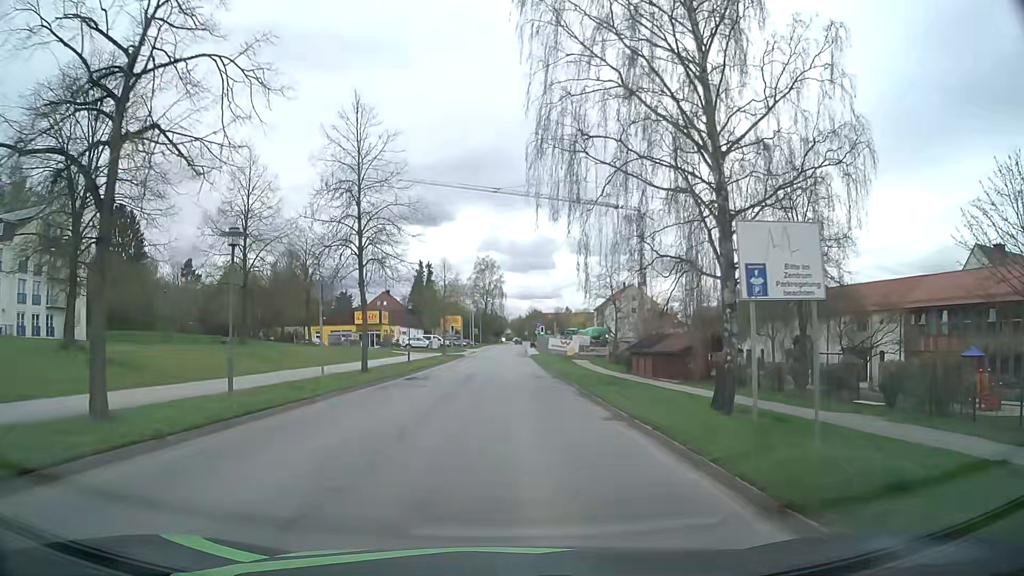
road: secondary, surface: asphalt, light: Day
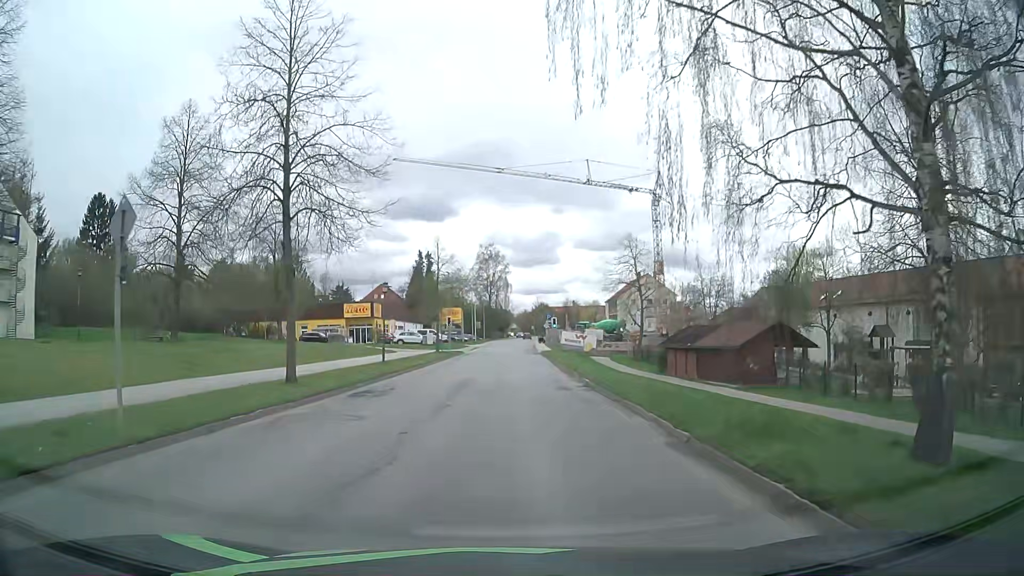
(-0.1, +10.6) m; 0°
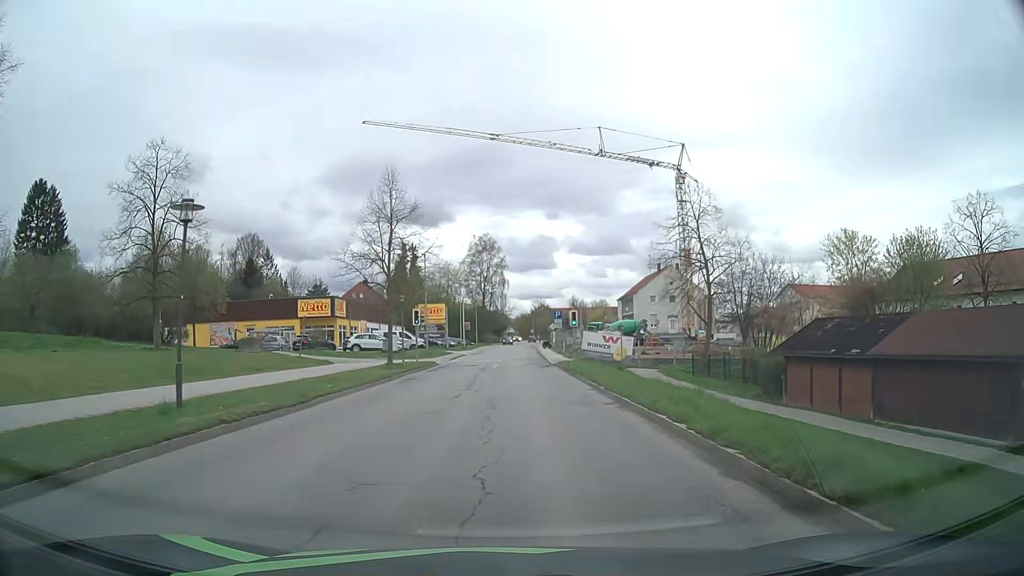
(-0.1, +20.6) m; 0°
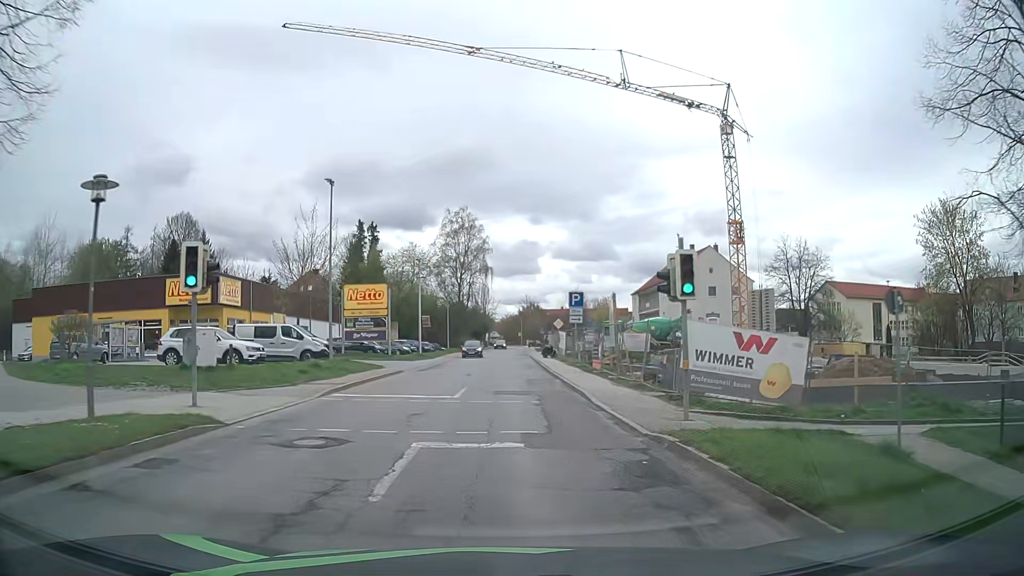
(+0.2, +29.2) m; +1°
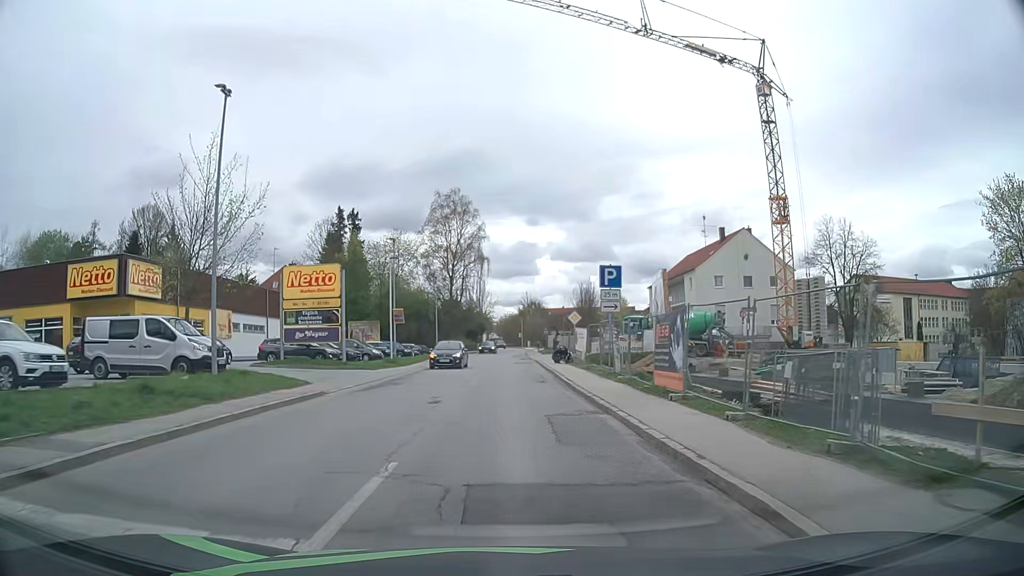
(0.0, +13.0) m; 0°
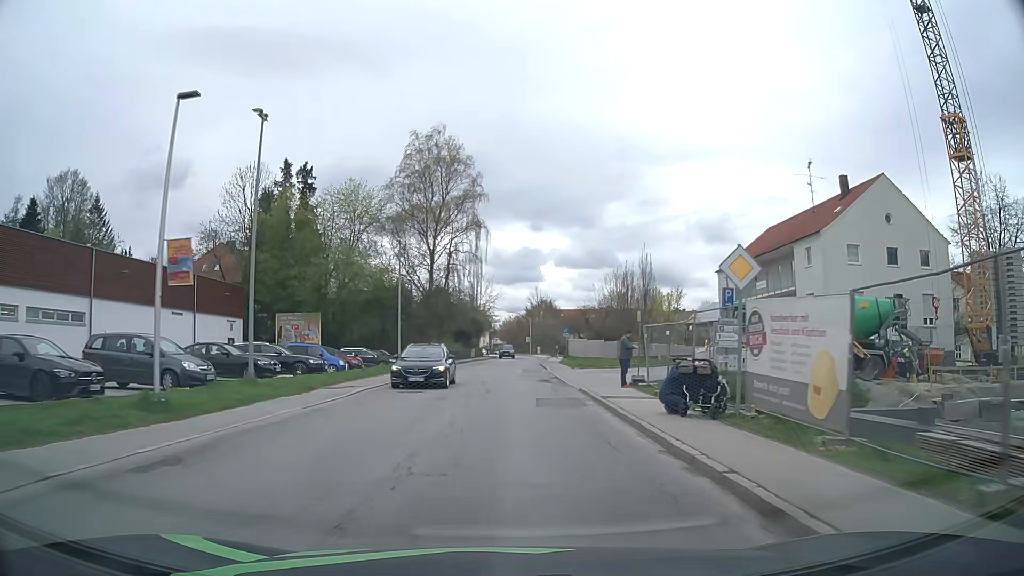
(-0.2, +27.7) m; -1°
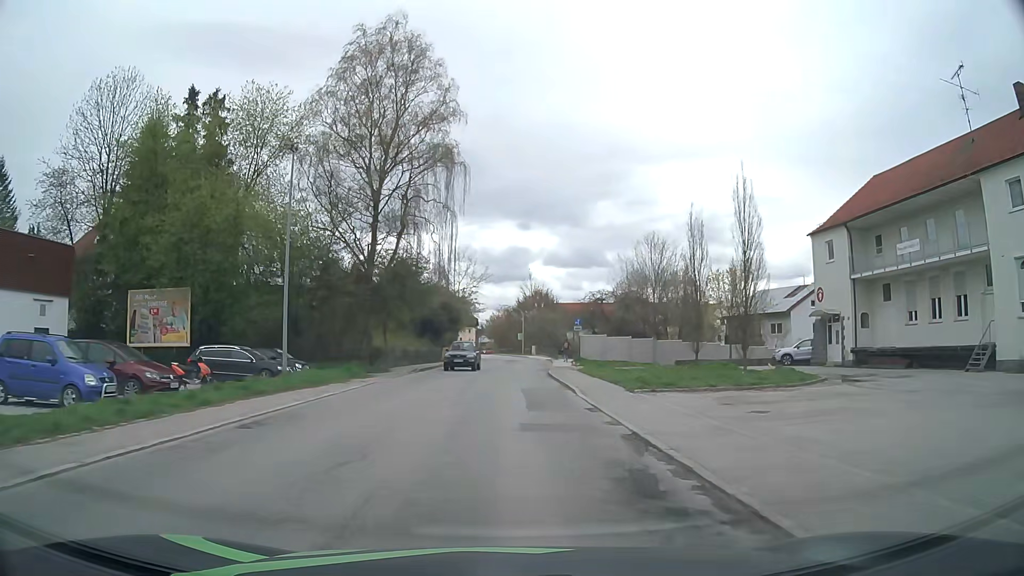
(+0.2, +21.7) m; +1°
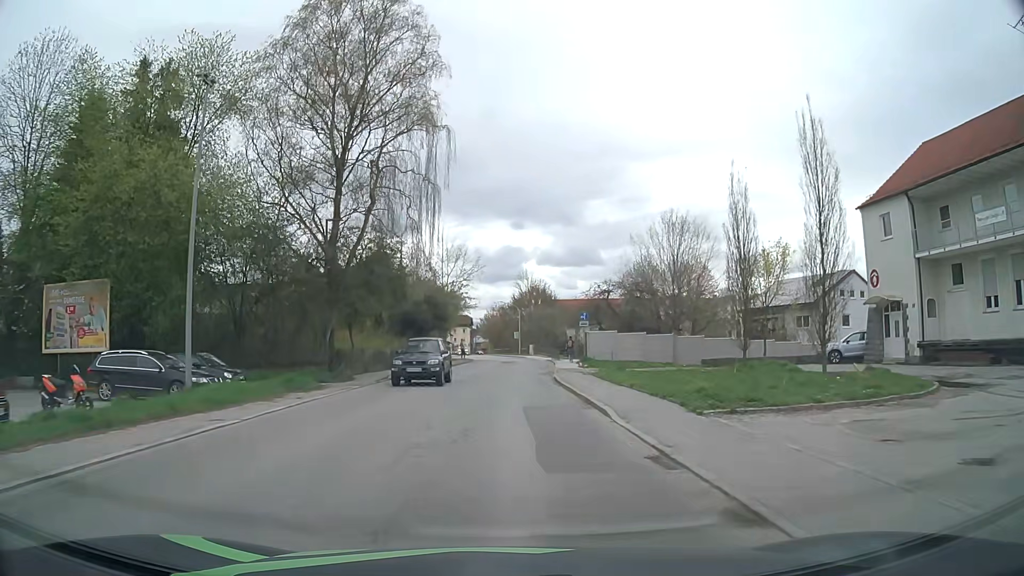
(+0.1, +7.1) m; +1°
(0, +10) (0, +20) (0, +30) (+1, +40) (+1, +50) (+2, +60) (+5, +69) (+13, +75) (+22, +80) (+31, +84) m
